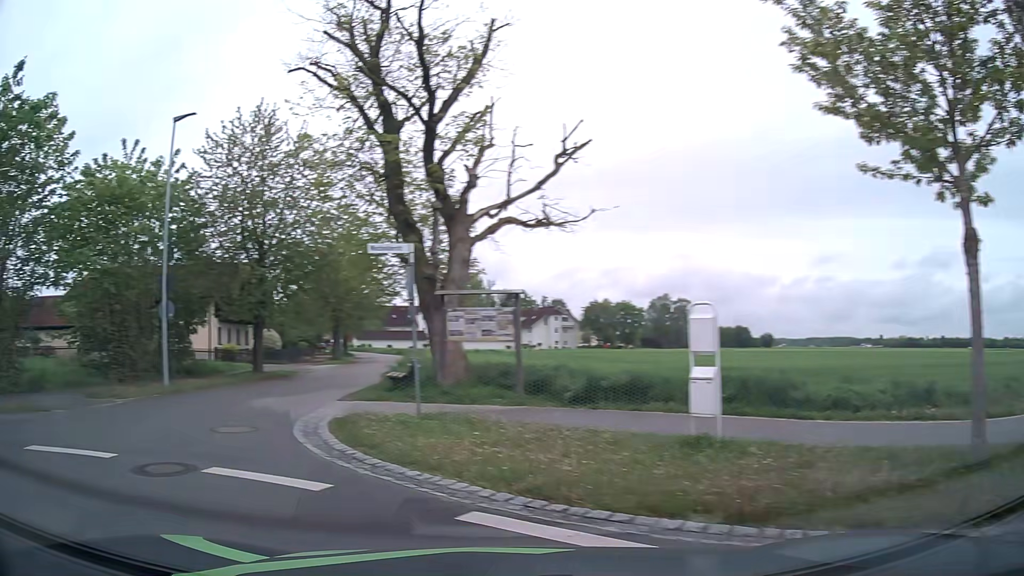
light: Day
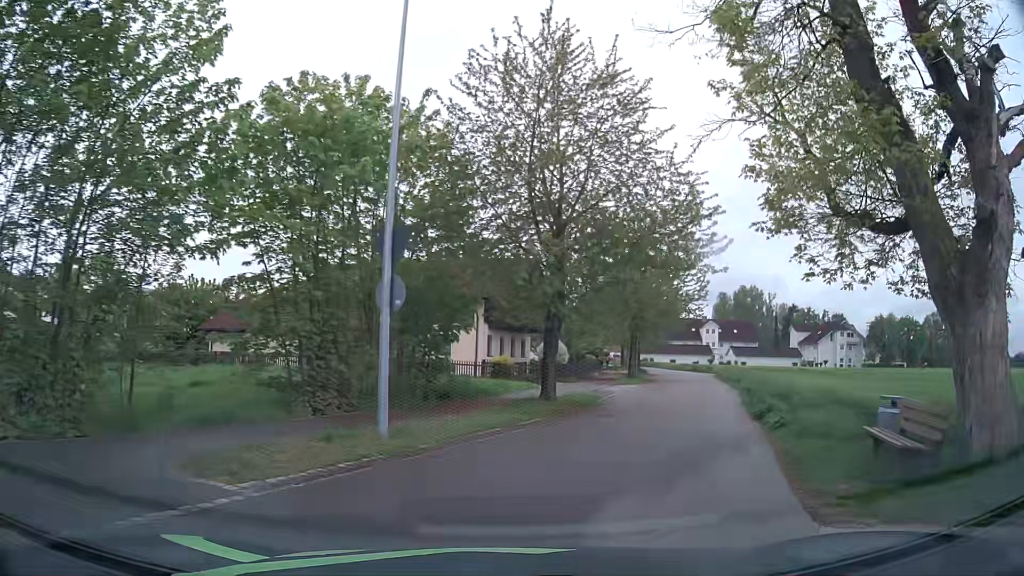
(-3.3, +8.9) m; -23°
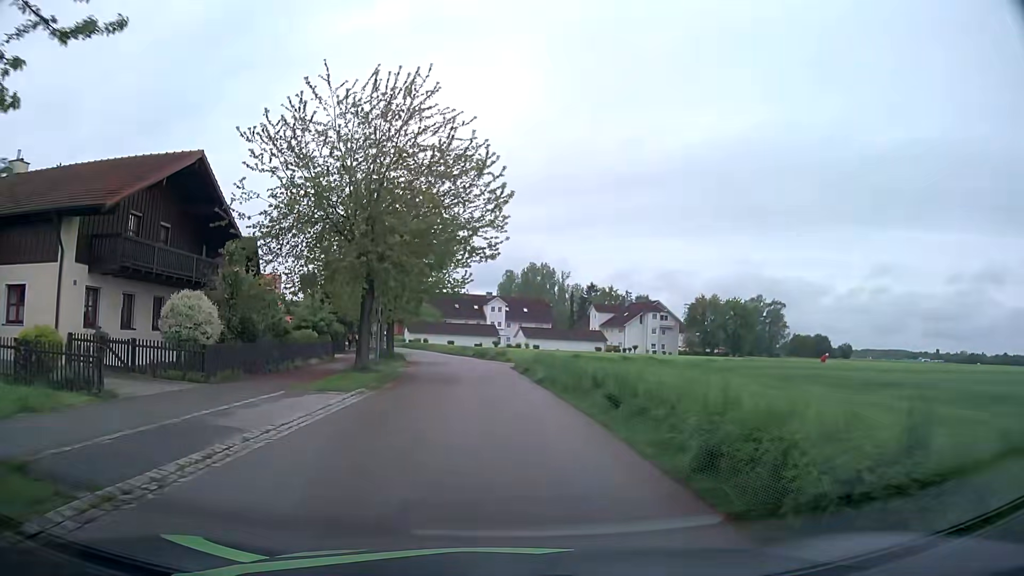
(+5.2, +20.1) m; +19°
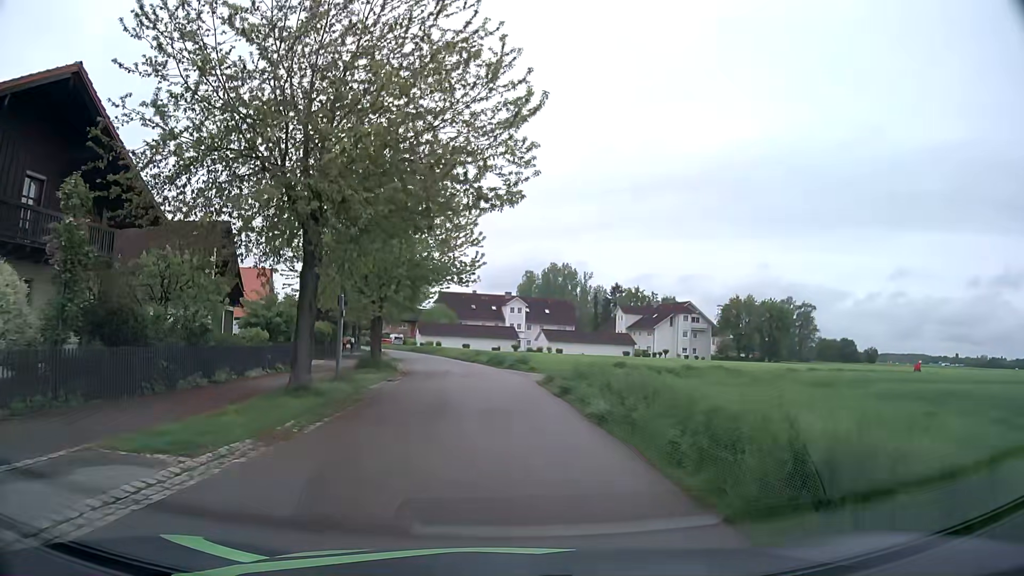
(-0.1, +9.4) m; -2°
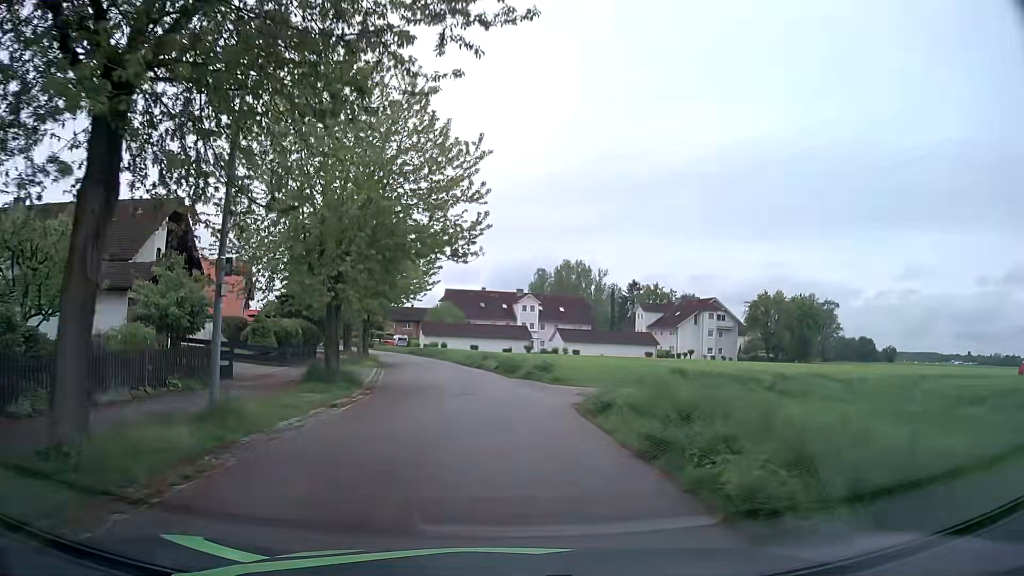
(0.0, +9.0) m; 0°
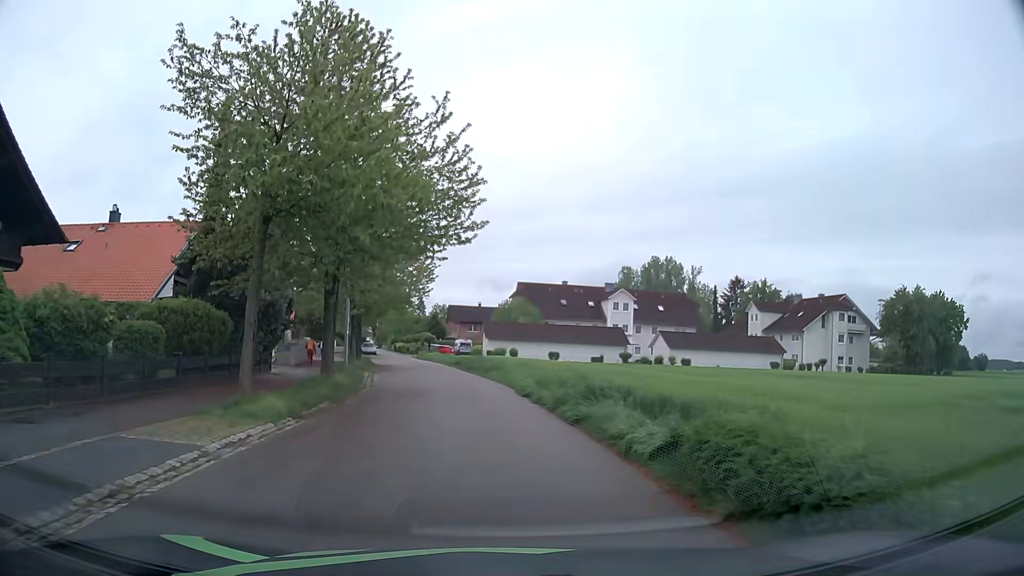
(-1.1, +22.8) m; -7°
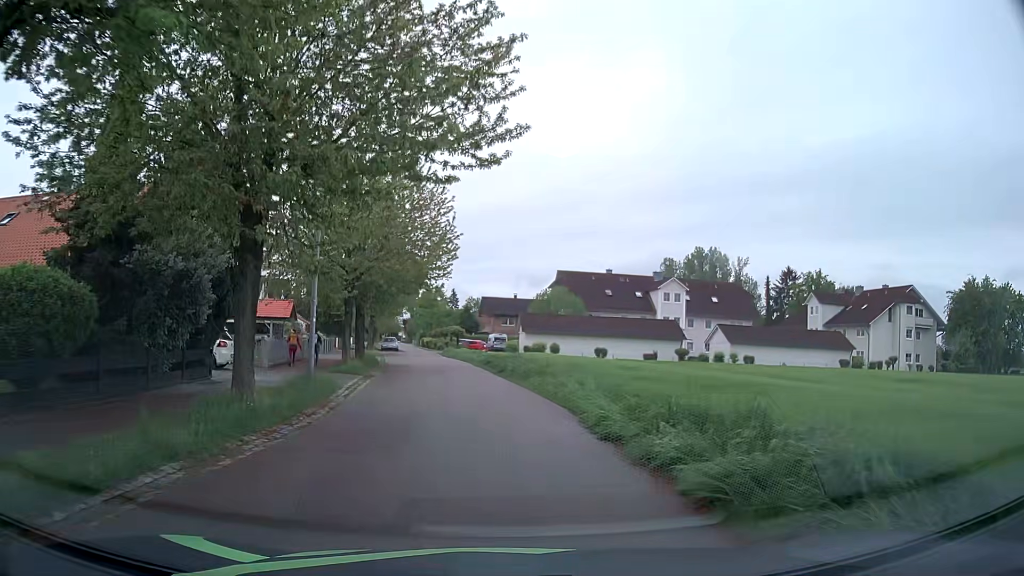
(-0.2, +9.2) m; -2°
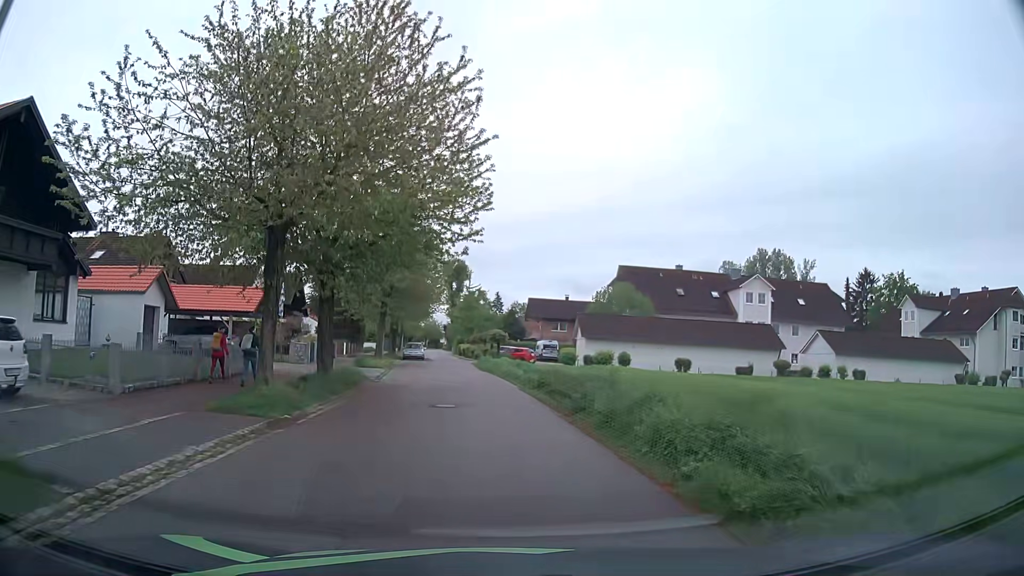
(-0.6, +14.0) m; -5°
(0, +10) (-1, +20) (-1, +30) (-2, +40) (-3, +50) (-4, +60) (-5, +70) (-6, +80) (-7, +90) (-7, +100) m
